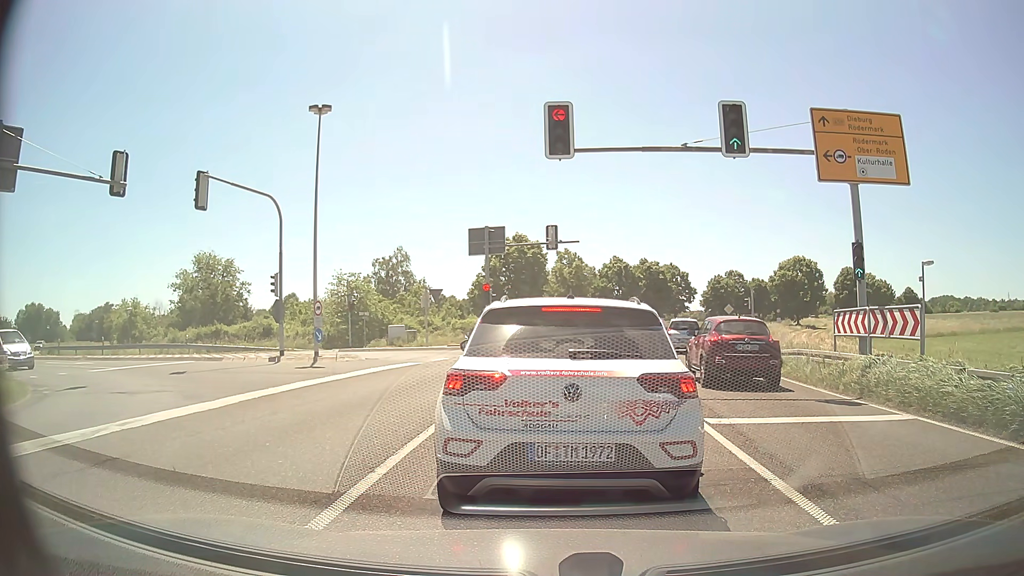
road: primary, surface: asphalt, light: Day
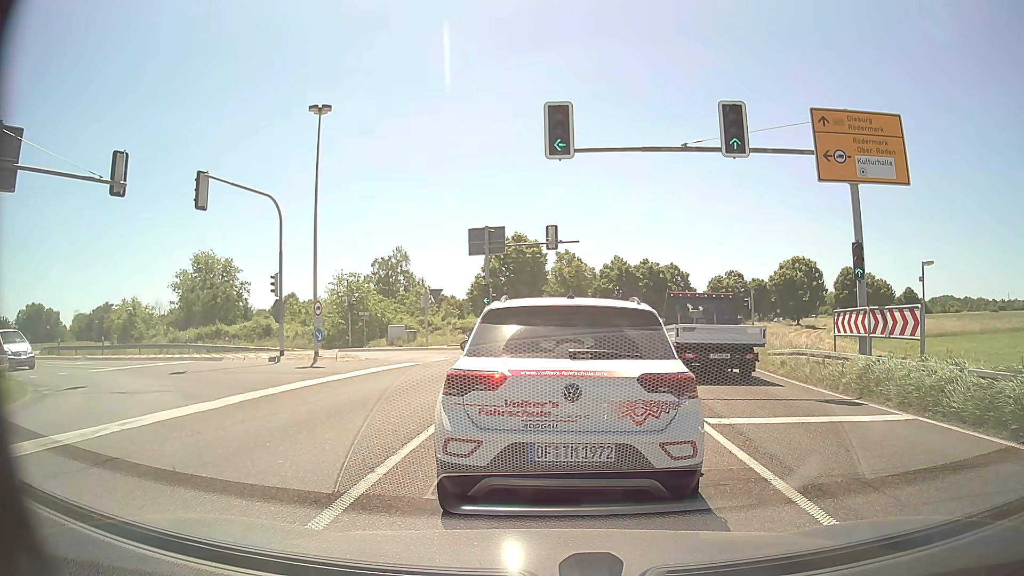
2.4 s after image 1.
(0.0, 0.0) m; 0°
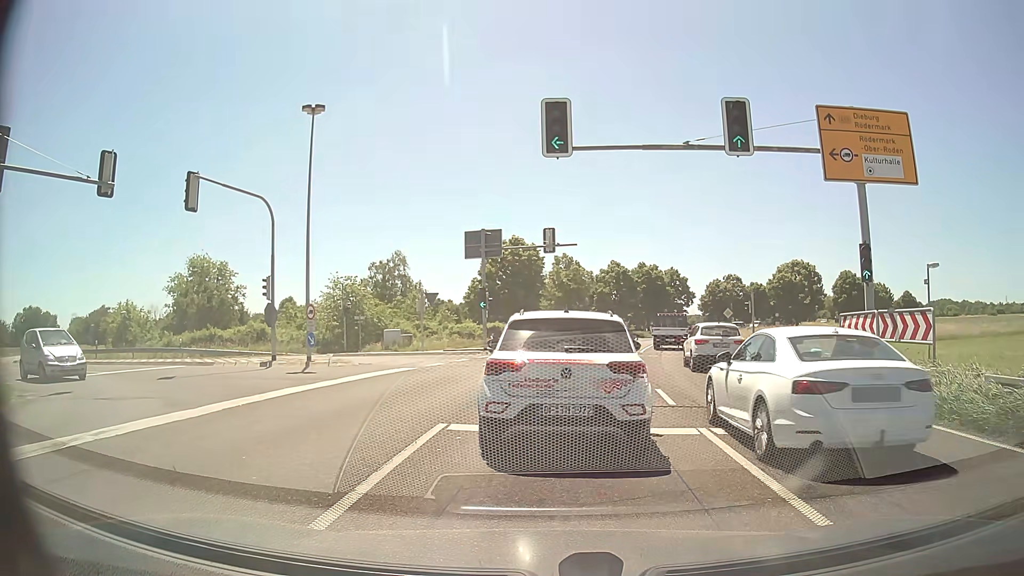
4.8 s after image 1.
(0.0, +0.6) m; 0°
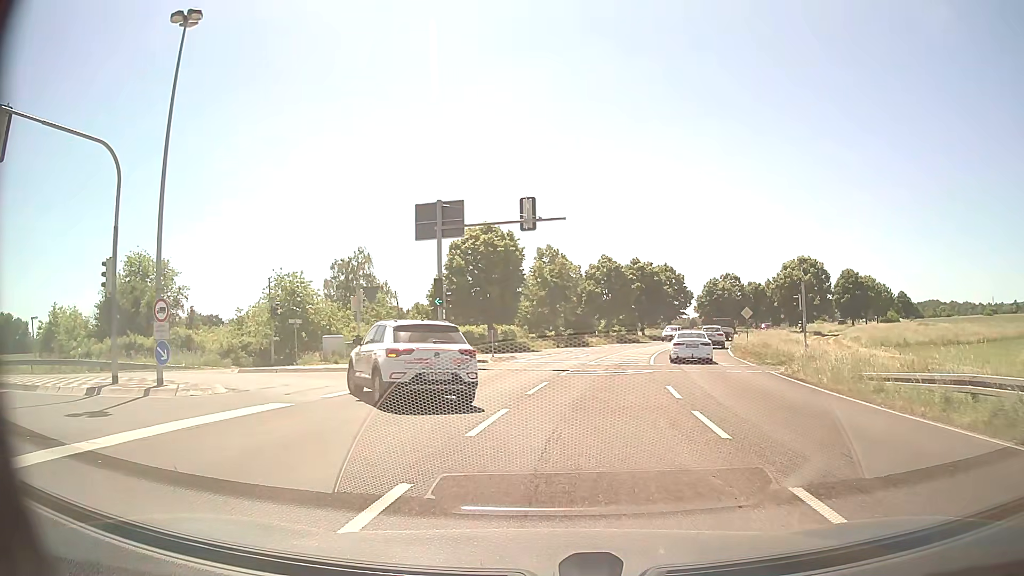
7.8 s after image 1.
(+0.3, +10.0) m; +3°
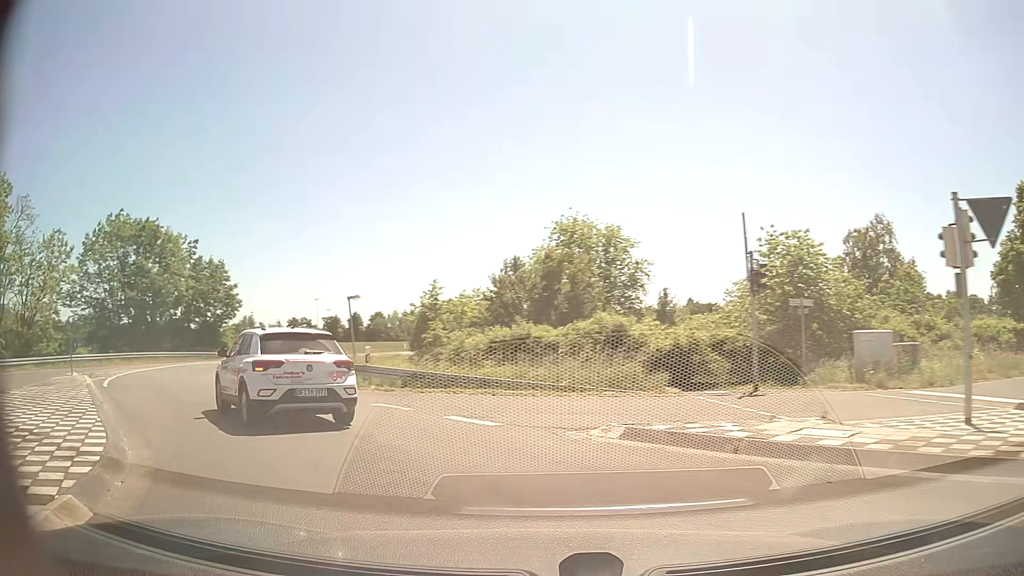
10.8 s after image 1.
(-5.2, +17.0) m; -44°
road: tertiary
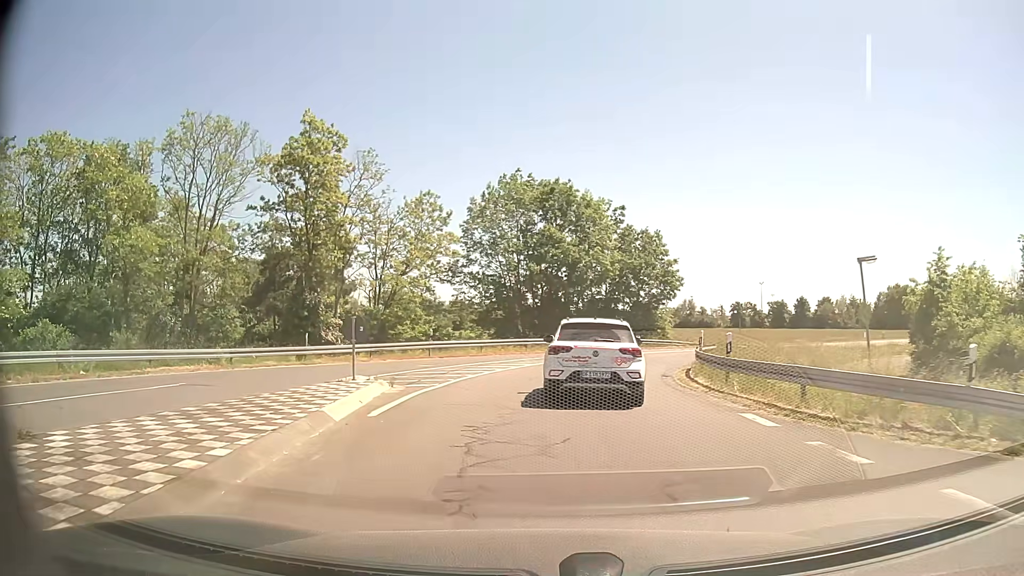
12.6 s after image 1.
(-4.0, +10.8) m; -37°
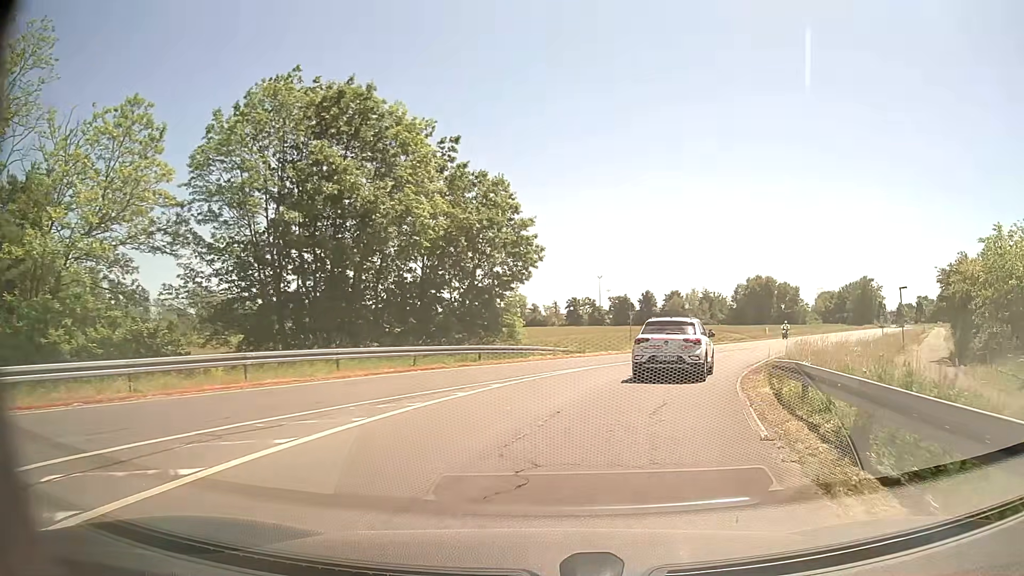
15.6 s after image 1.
(+1.8, +21.9) m; +14°
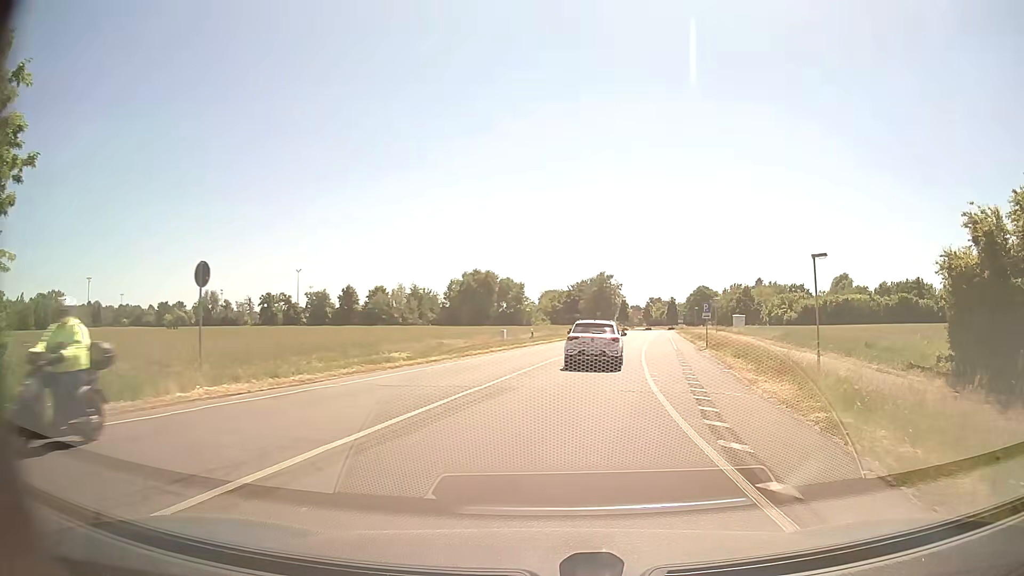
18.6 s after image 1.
(+6.0, +25.1) m; +25°
(+1, +10) (+2, +20) (+3, +30) (+4, +40) (+6, +50) (+8, +59) (+9, +69) (+11, +79) (+13, +89) (+14, +99) m
